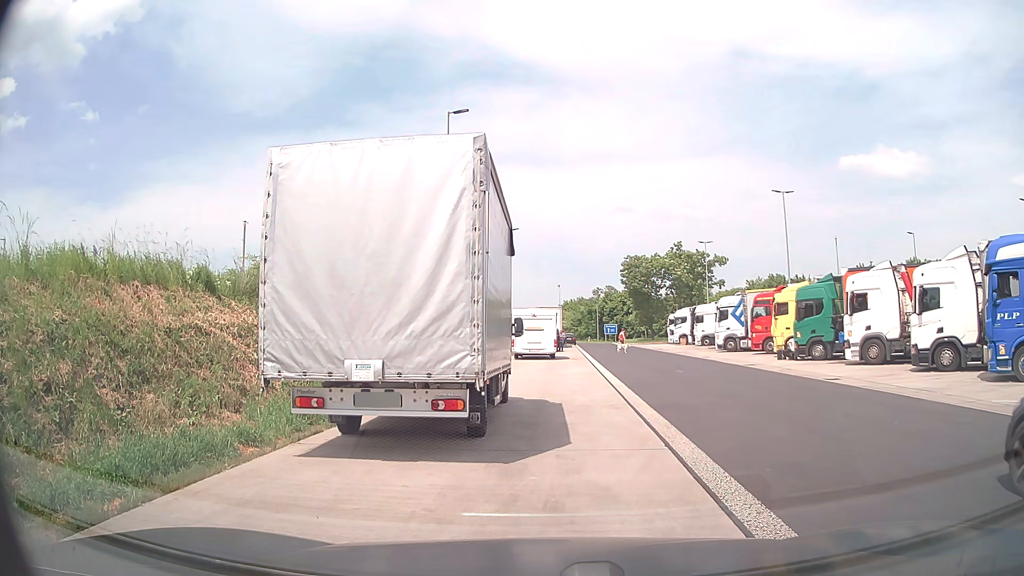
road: service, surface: asphalt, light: Day
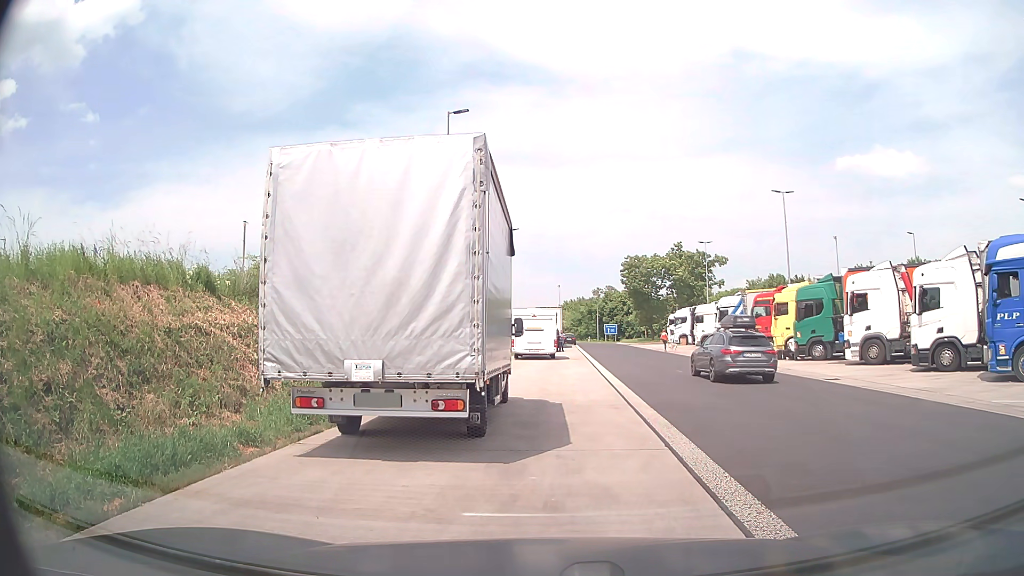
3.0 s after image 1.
(0.0, 0.0) m; 0°
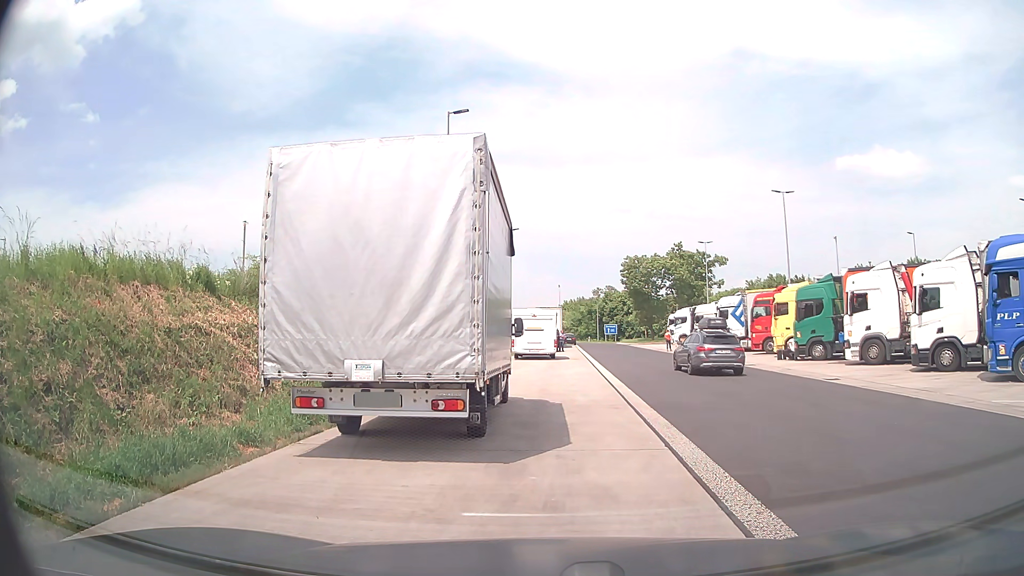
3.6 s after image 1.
(0.0, 0.0) m; 0°
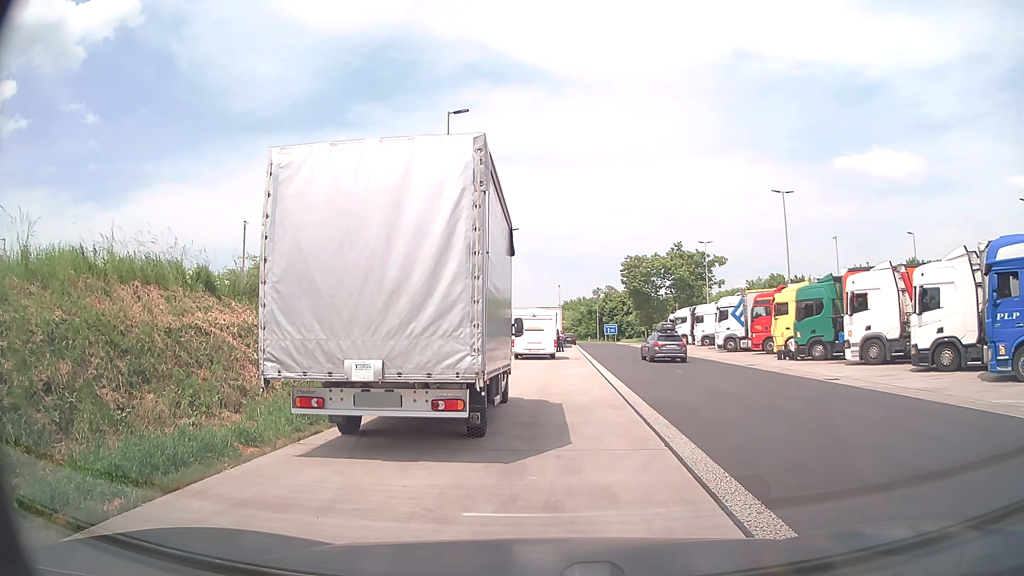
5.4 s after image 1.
(0.0, 0.0) m; 0°
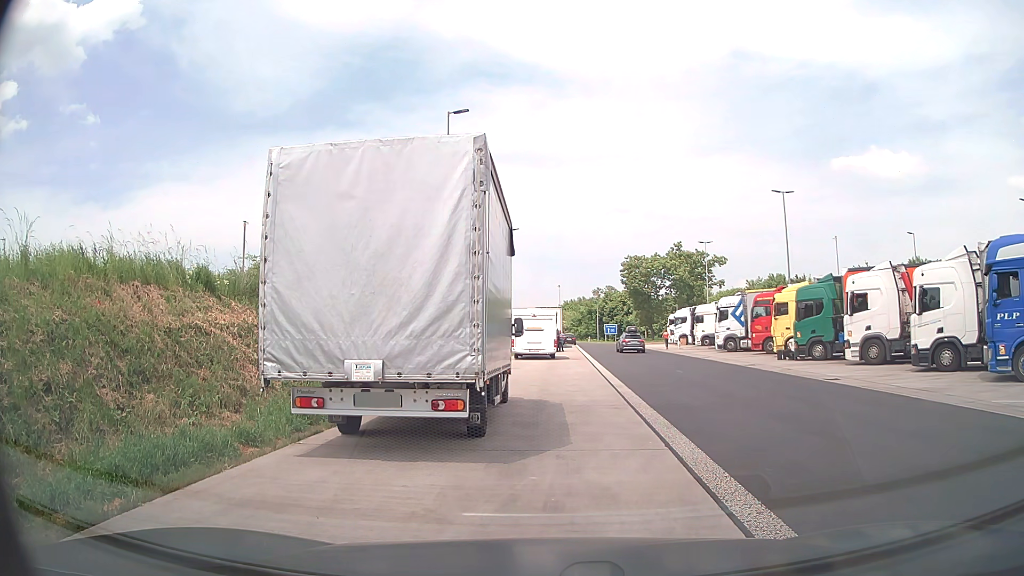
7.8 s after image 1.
(0.0, 0.0) m; 0°
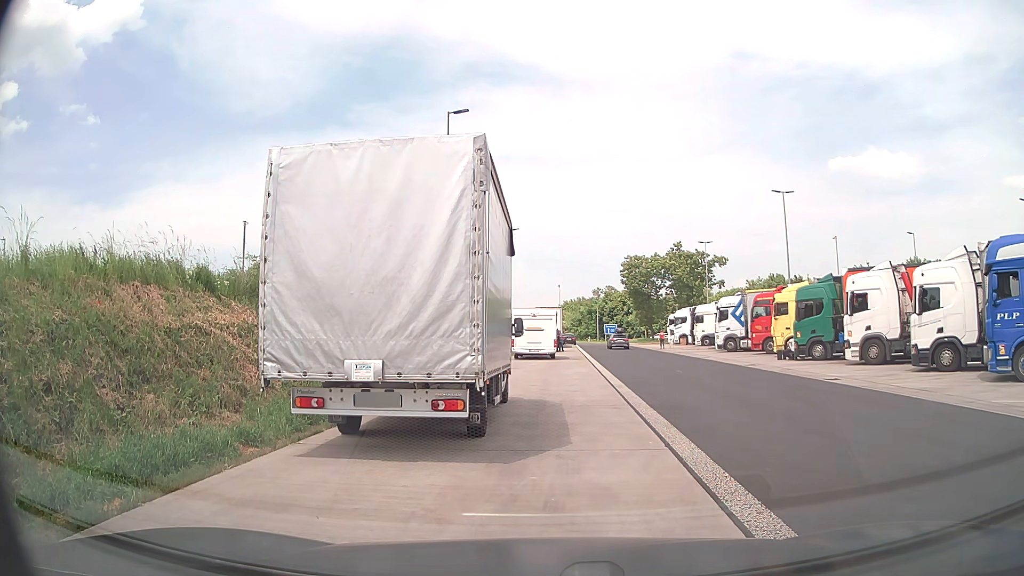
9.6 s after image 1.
(0.0, 0.0) m; 0°
